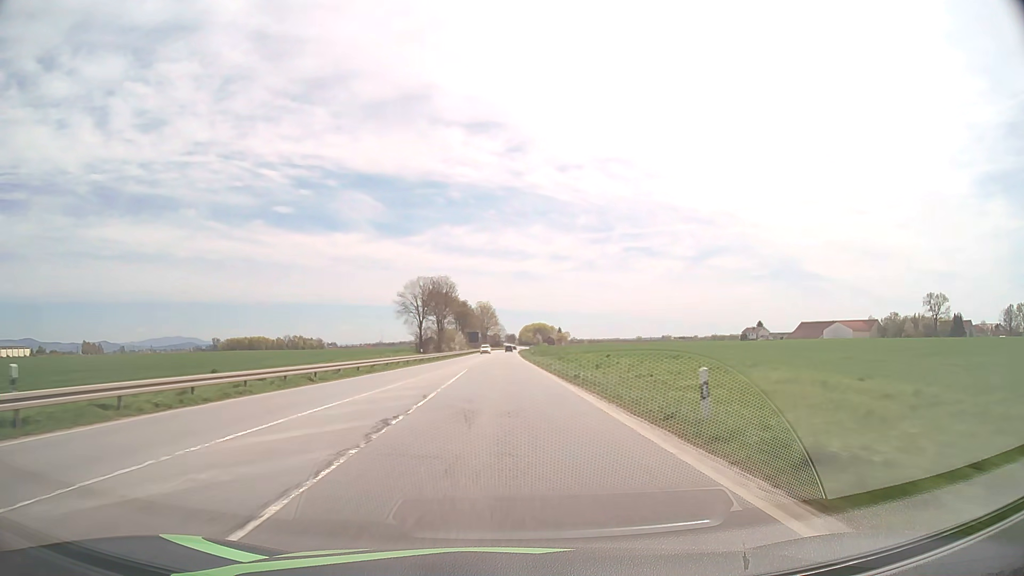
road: primary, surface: asphalt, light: Day
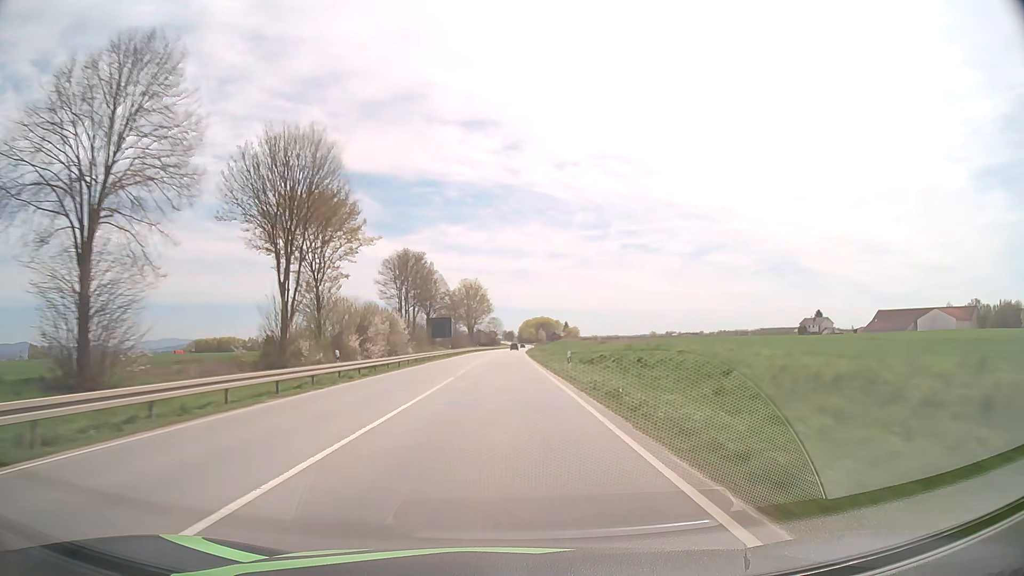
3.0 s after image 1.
(0.0, +82.1) m; 0°
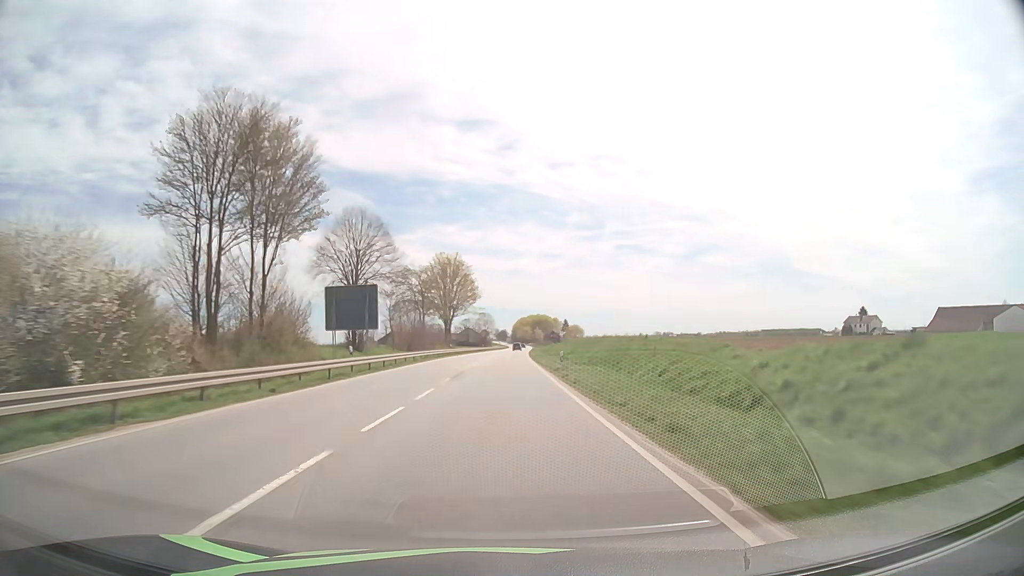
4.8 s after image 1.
(+0.3, +49.5) m; +1°
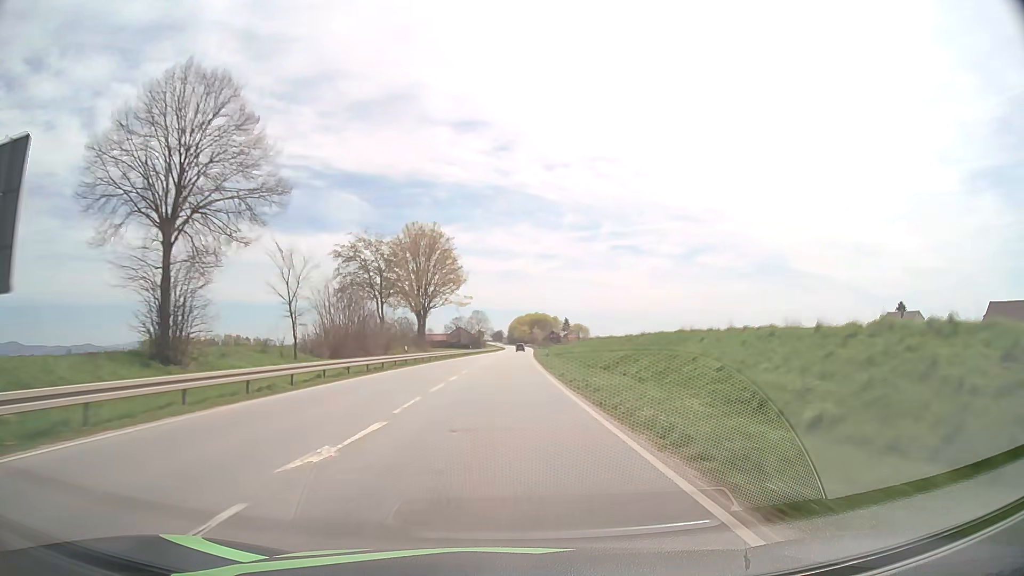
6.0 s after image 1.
(+0.1, +33.1) m; 0°
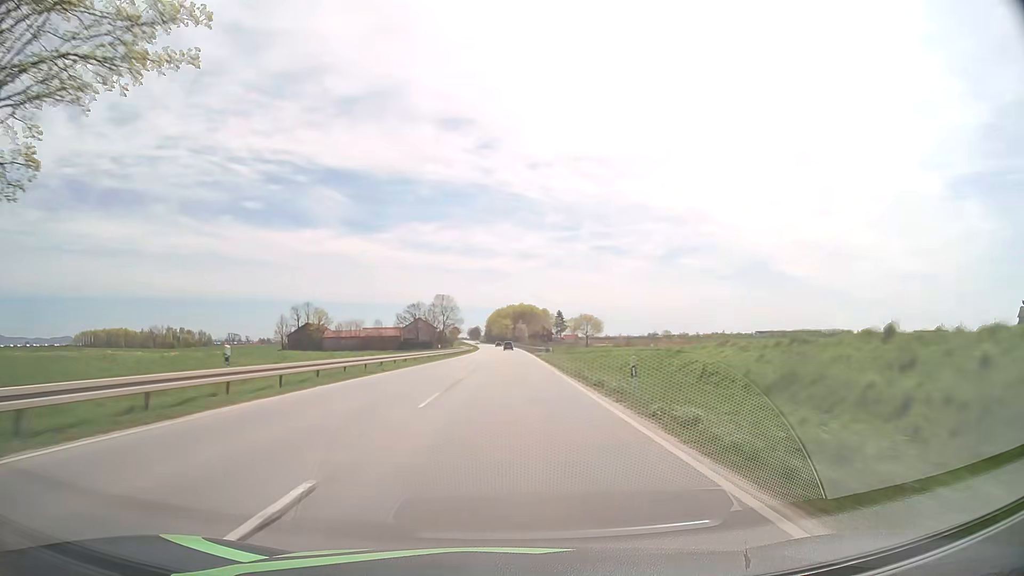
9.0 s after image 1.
(+1.0, +82.5) m; +2°
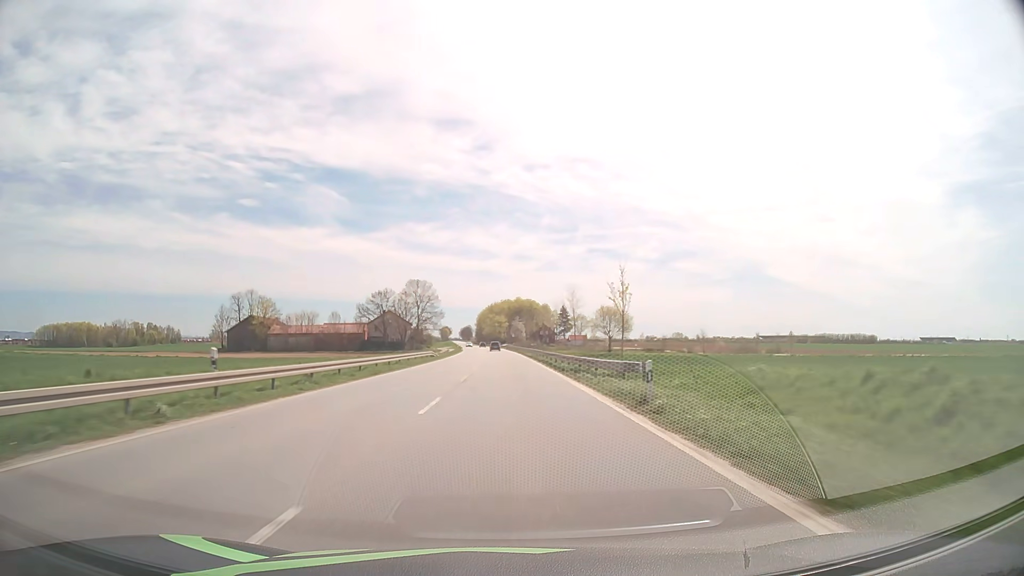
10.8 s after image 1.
(+0.2, +49.1) m; +1°
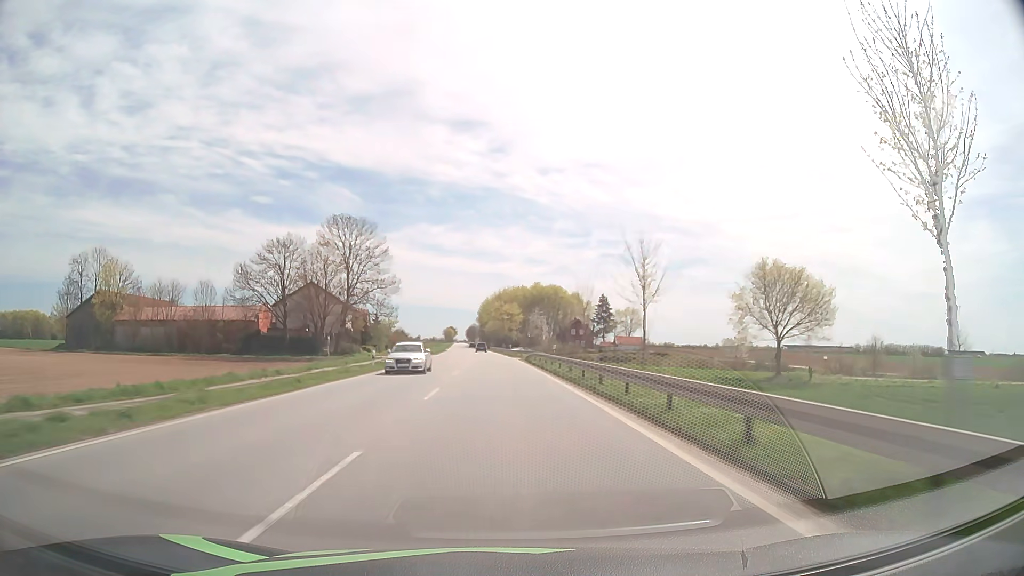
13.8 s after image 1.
(-0.6, +81.0) m; -1°
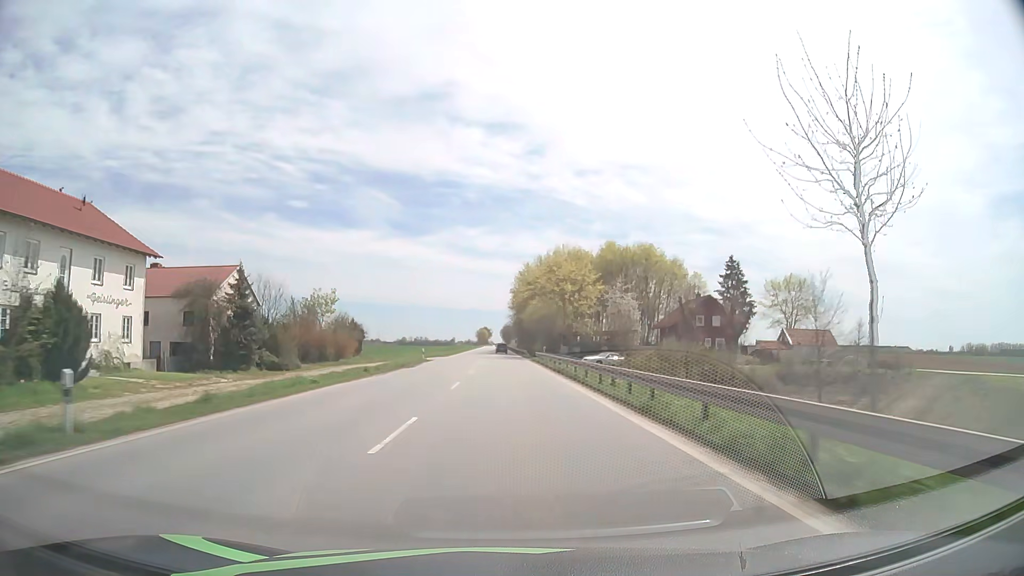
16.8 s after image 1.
(-2.3, +80.1) m; -3°
(0, +10) (0, +20) (0, +30) (0, +40) (0, +50) (0, +60) (0, +70) (0, +80) (0, +90) (0, +100) m
